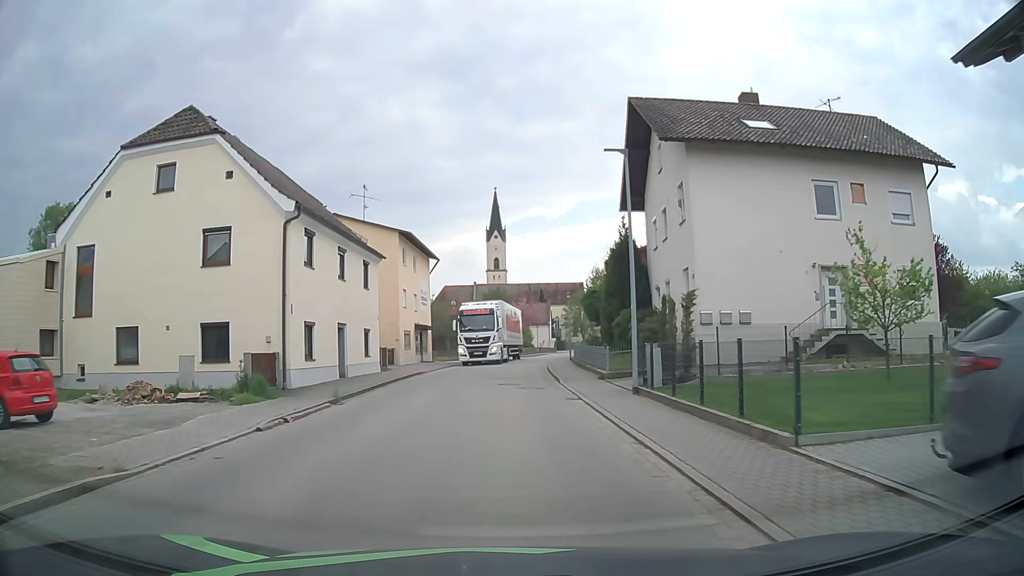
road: secondary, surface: asphalt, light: Day
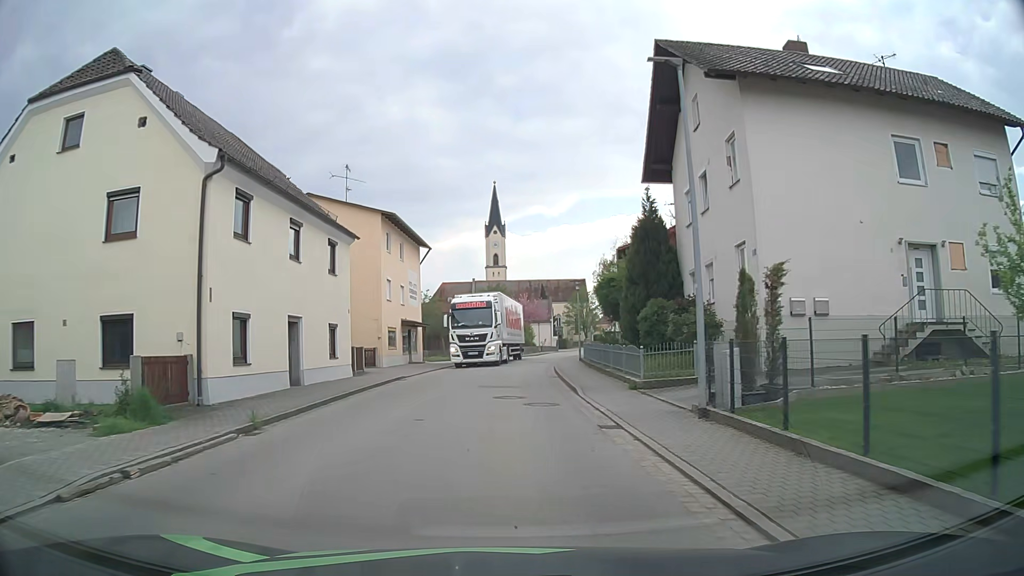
(0.0, +5.7) m; 0°
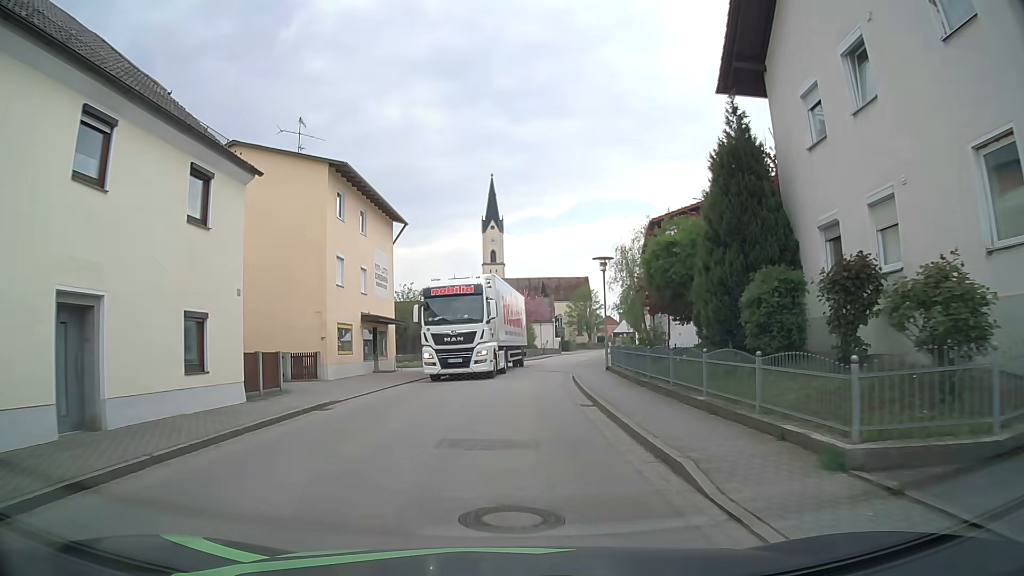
(0.0, +10.7) m; 0°
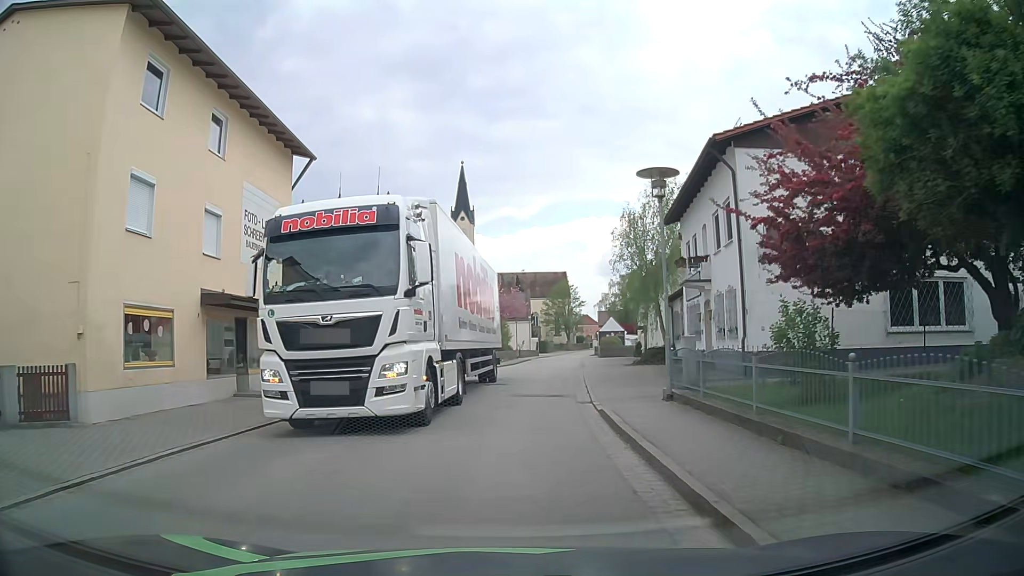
(+0.3, +13.9) m; +1°
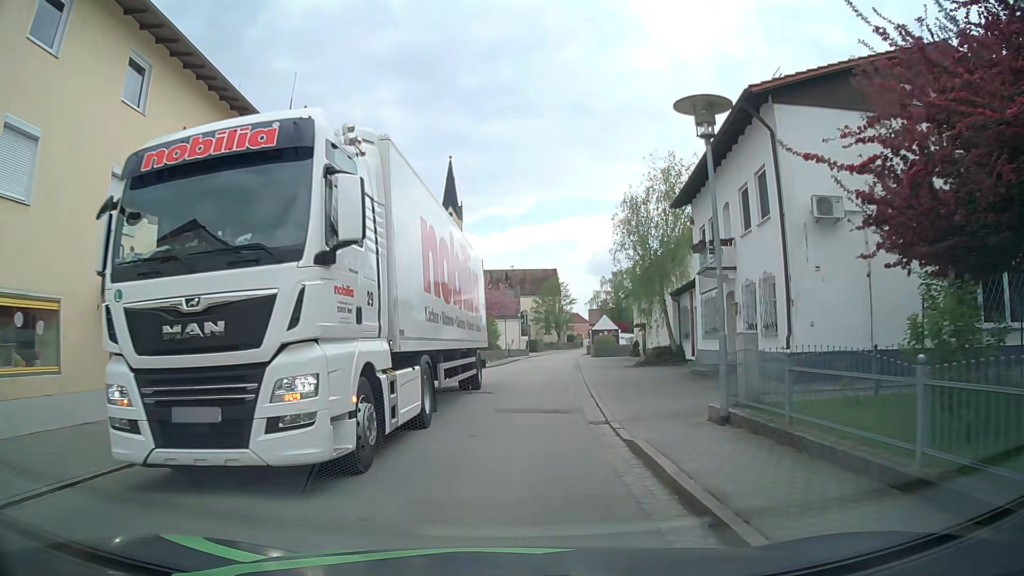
(+0.1, +4.0) m; +3°
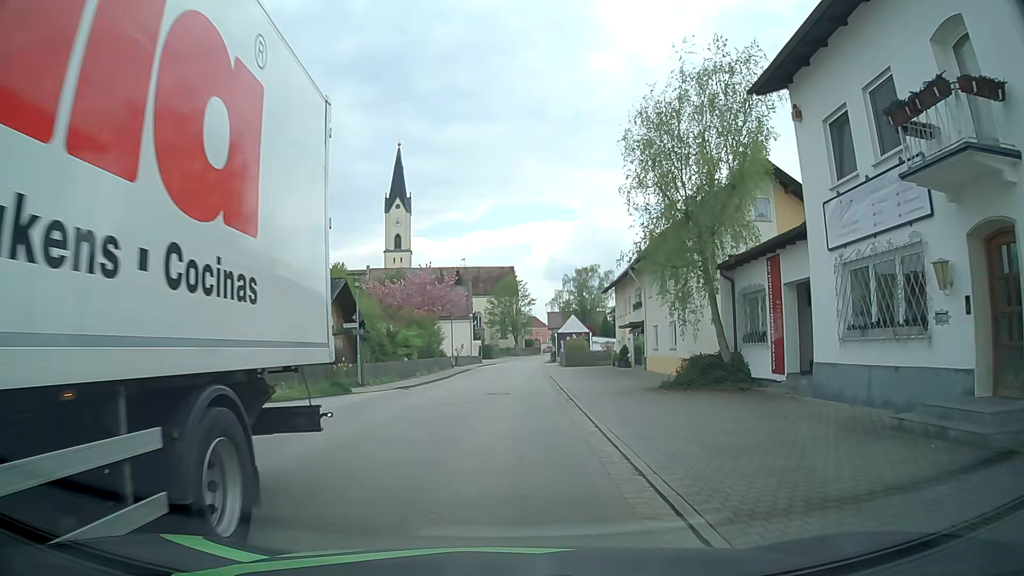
(+0.4, +14.9) m; +2°
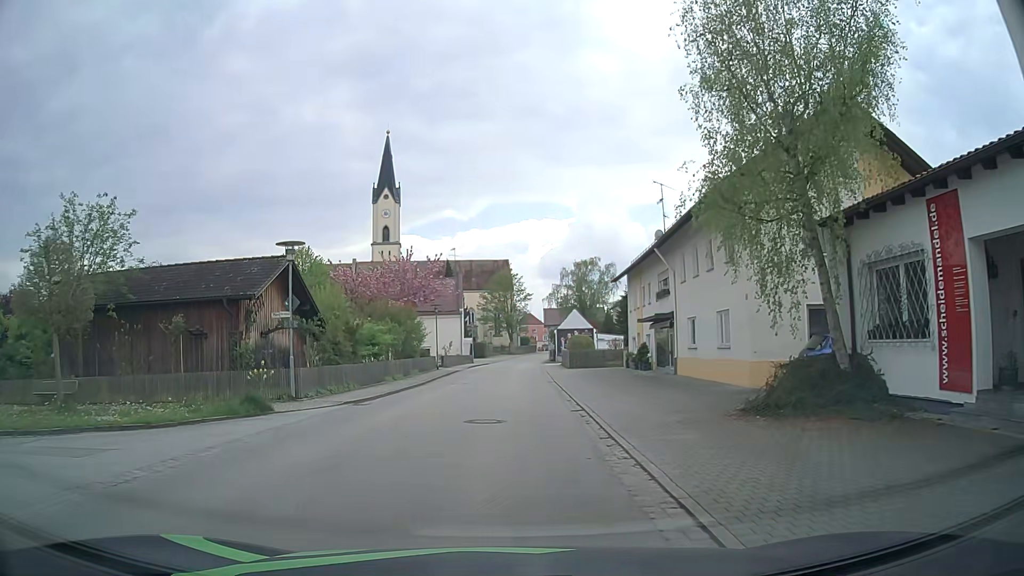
(+0.1, +8.1) m; 0°
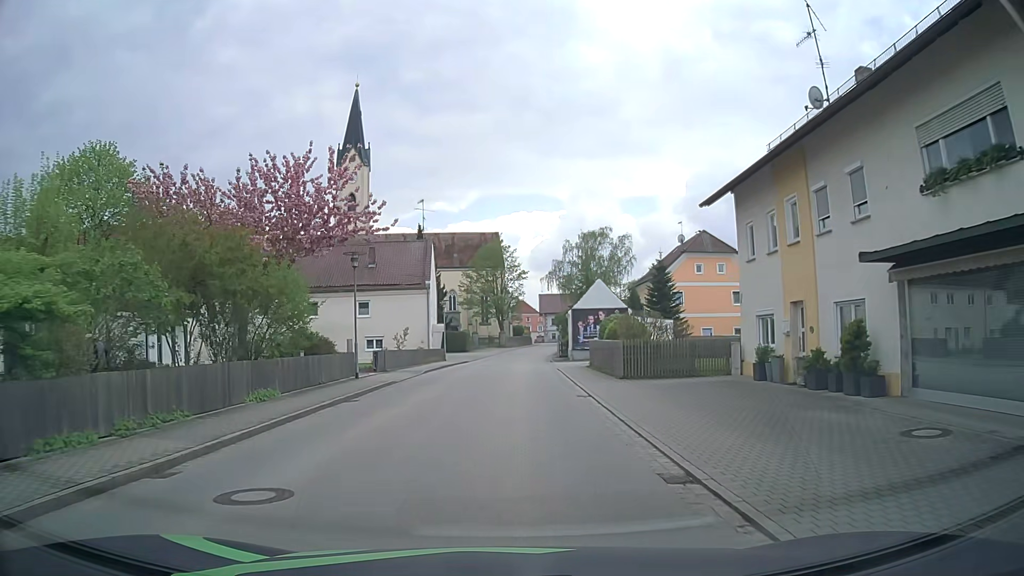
(+0.5, +24.1) m; +2°
(0, +10) (0, +20) (0, +30) (+1, +40) (+1, +50) (+2, +60) (+3, +70) (+4, +80) (+6, +90) (+7, +100) m
